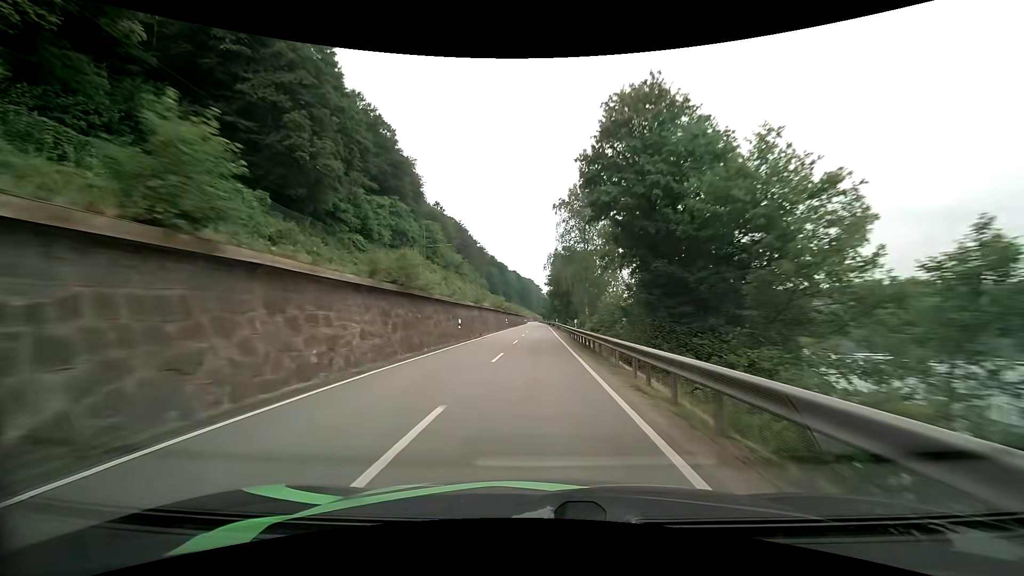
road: primary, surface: asphalt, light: Day
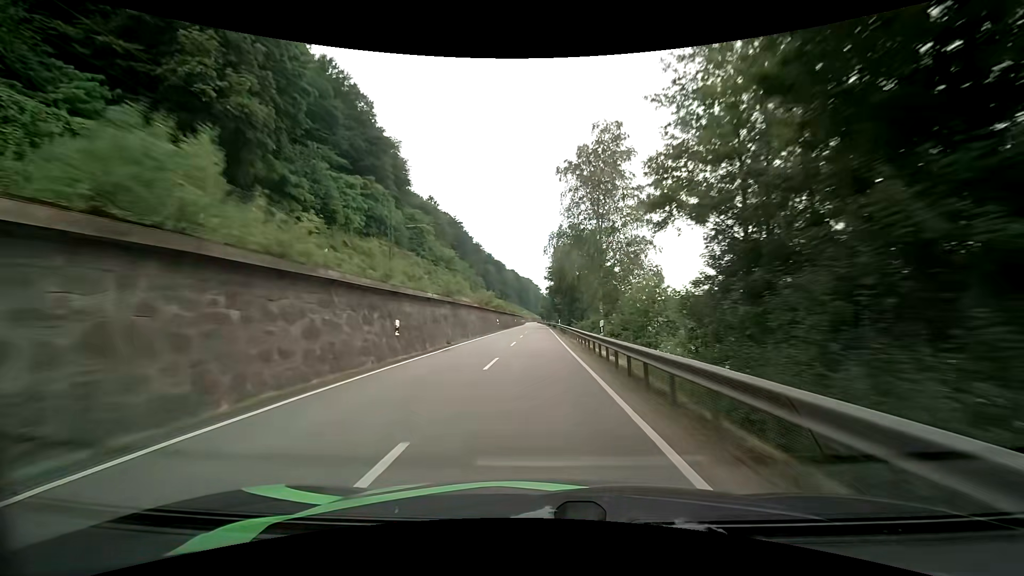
(0.0, +14.1) m; 0°
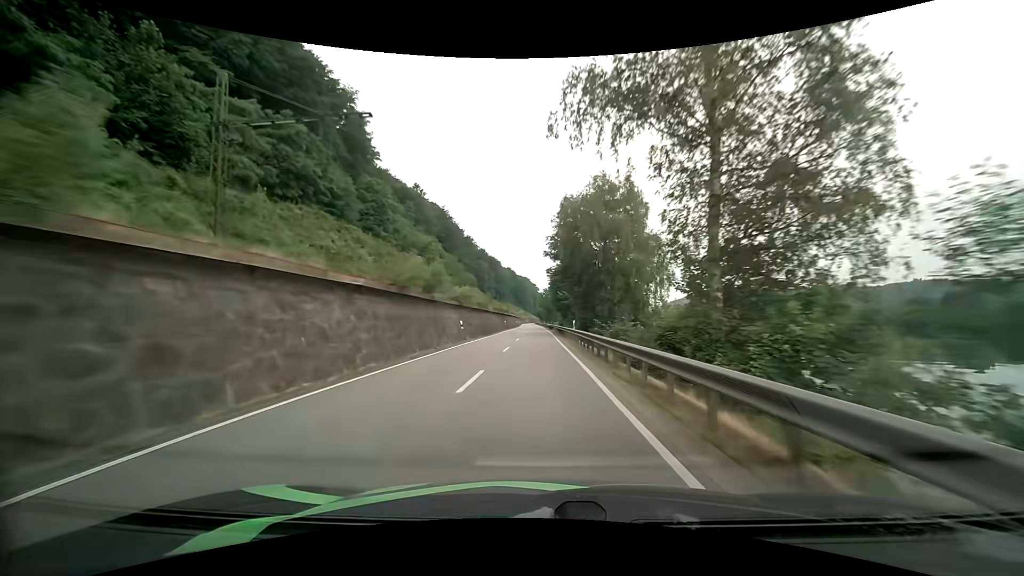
(0.0, +28.1) m; +1°
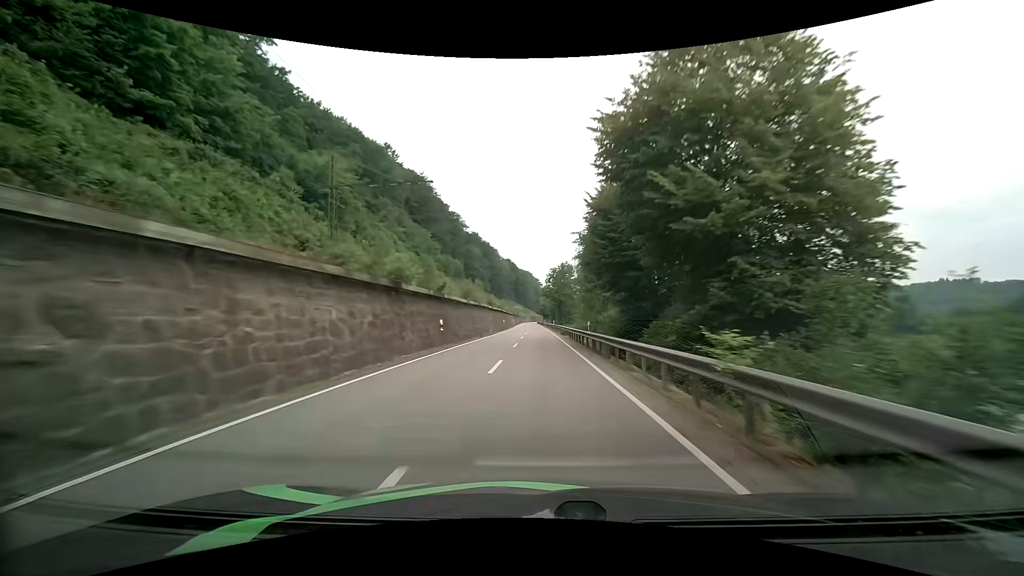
(-0.8, +56.5) m; -1°
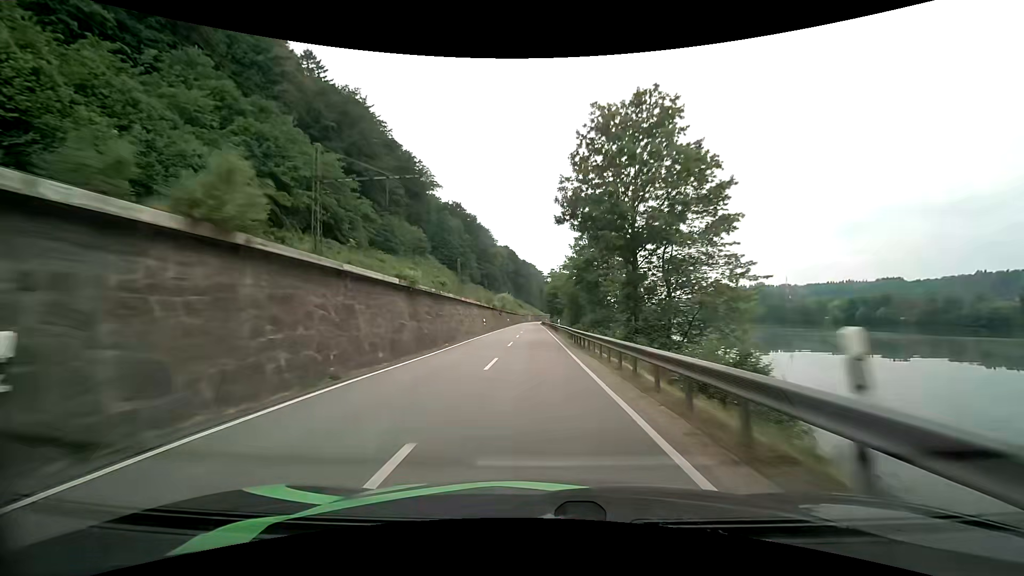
(+0.2, +70.8) m; 0°
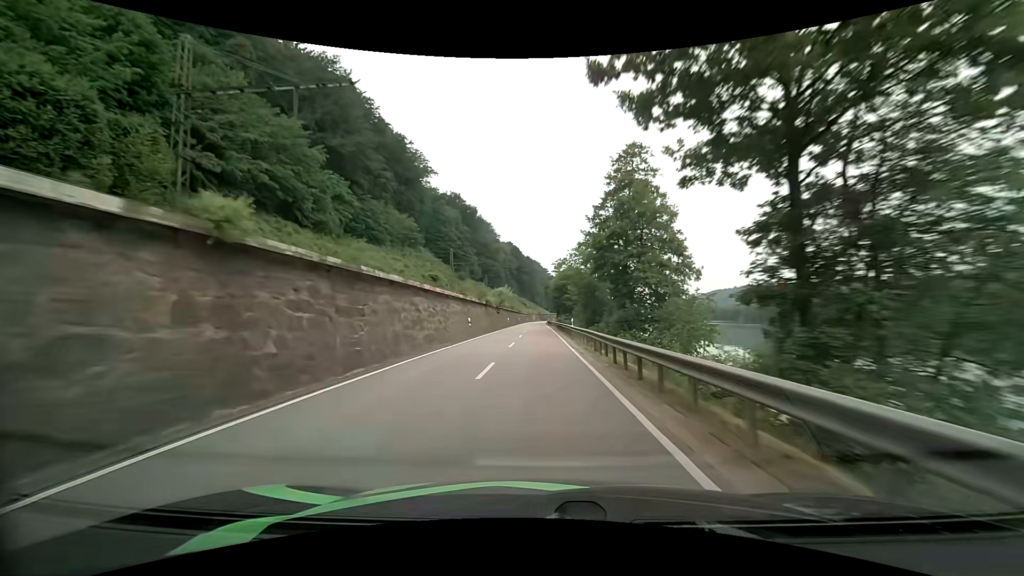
(0.0, +14.3) m; 0°
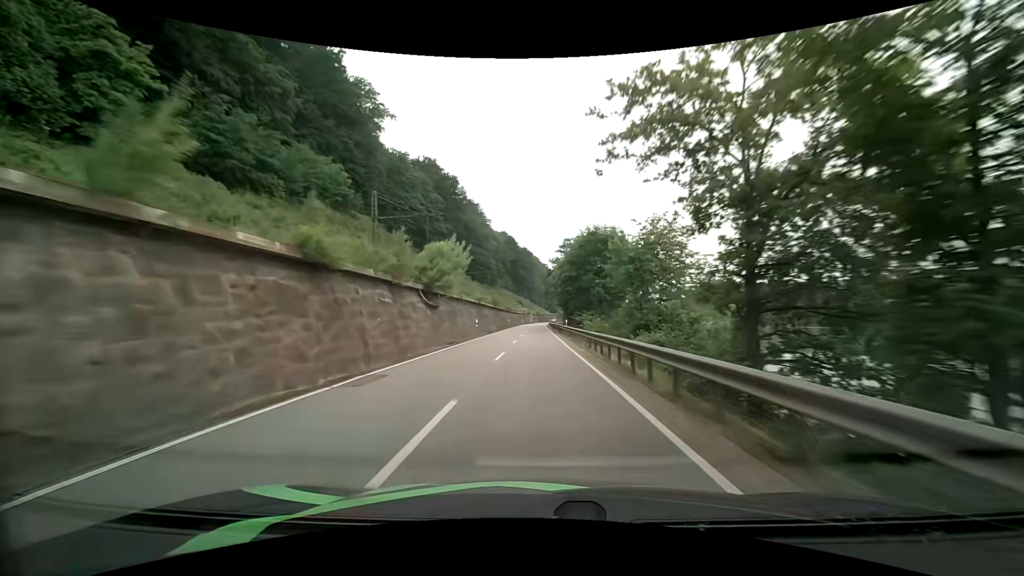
(-0.2, +42.8) m; 0°
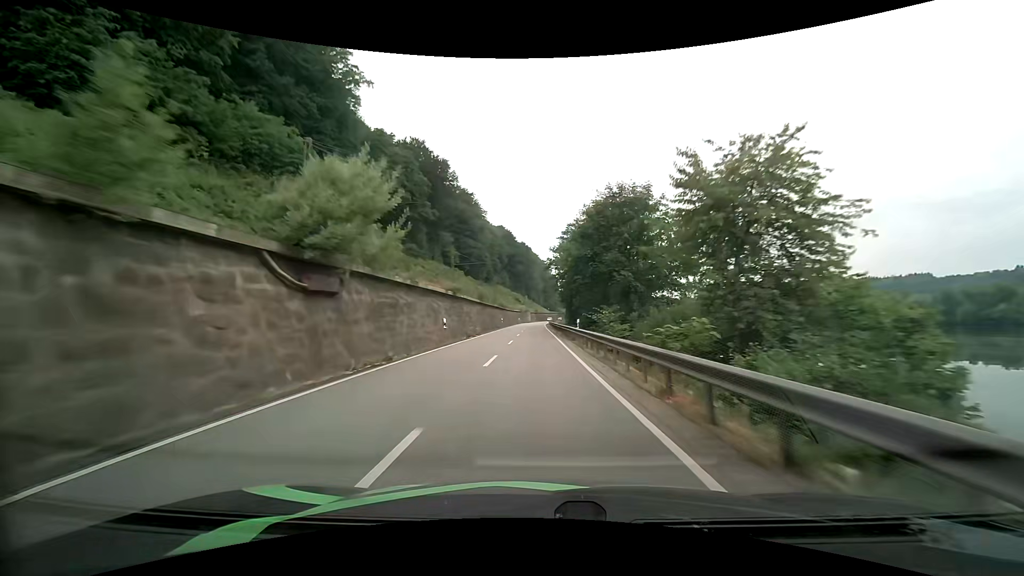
(0.0, +14.1) m; 0°
(0, +10) (0, +20) (0, +30) (0, +40) (0, +50) (0, +60) (0, +70) (0, +80) (0, +90) (0, +100) m
